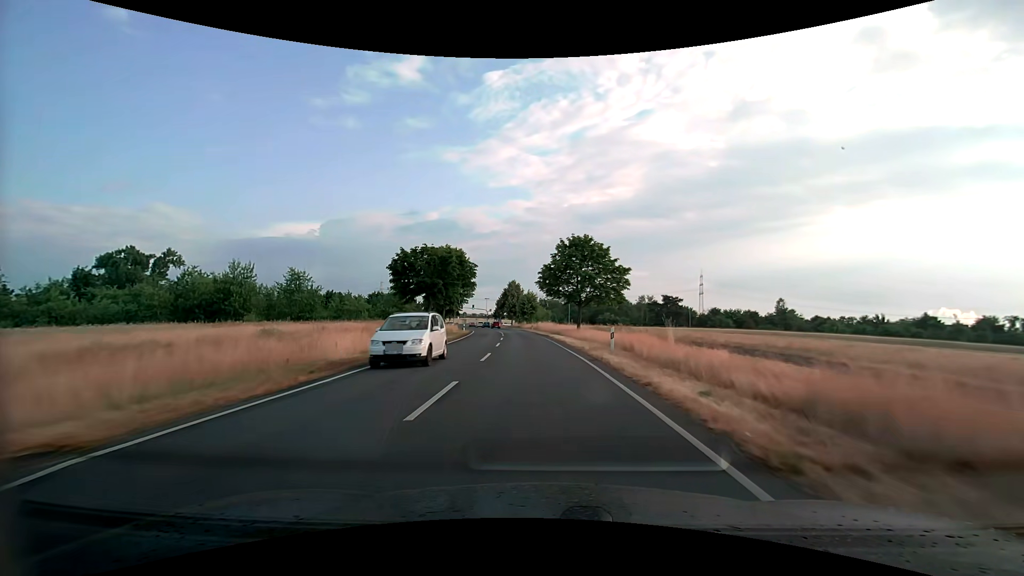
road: secondary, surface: asphalt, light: Day
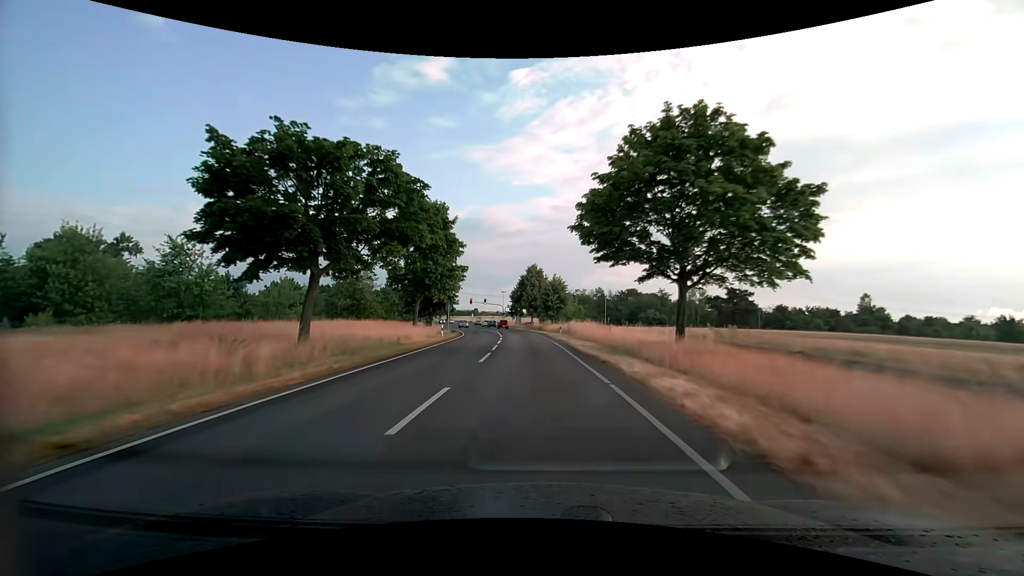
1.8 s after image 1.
(-0.6, +29.7) m; -3°
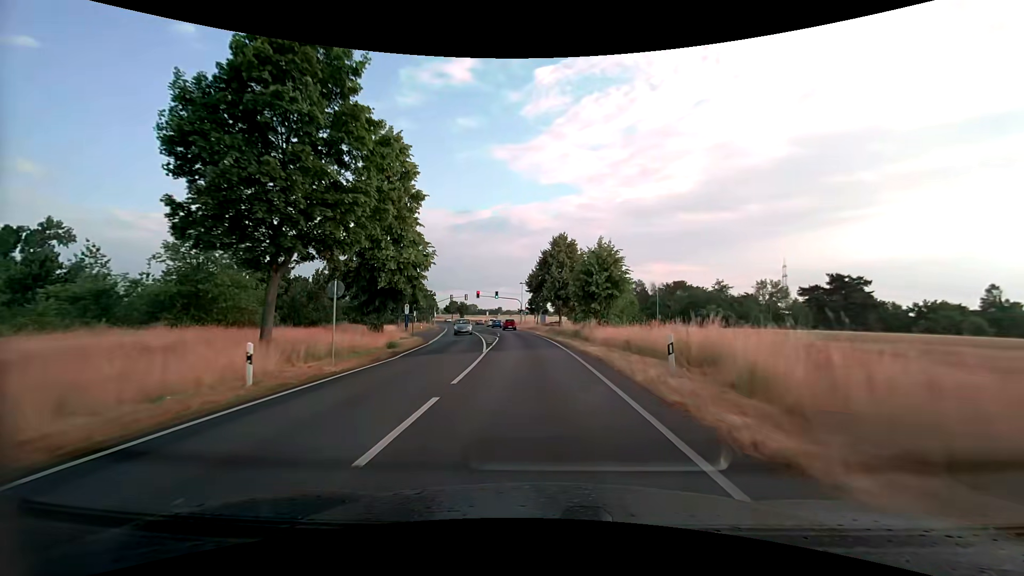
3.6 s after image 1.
(-0.7, +29.3) m; -3°
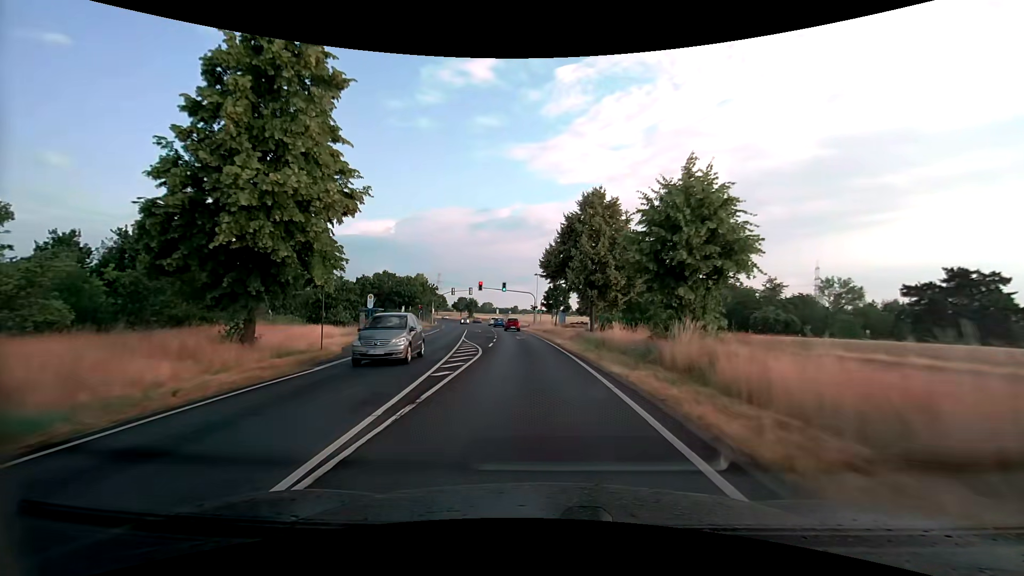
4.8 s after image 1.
(-0.4, +18.8) m; -2°
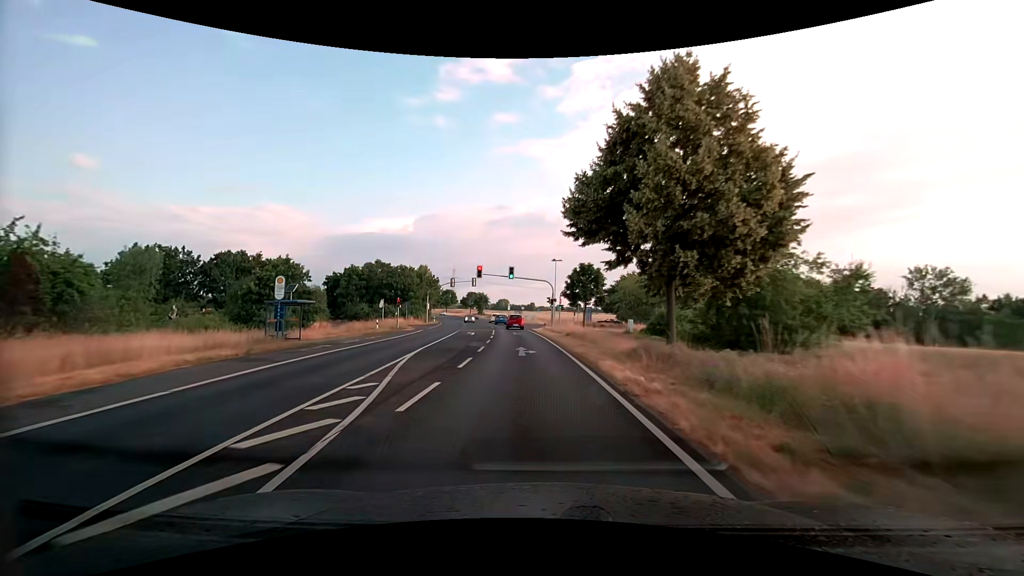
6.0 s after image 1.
(-0.3, +17.7) m; -2°
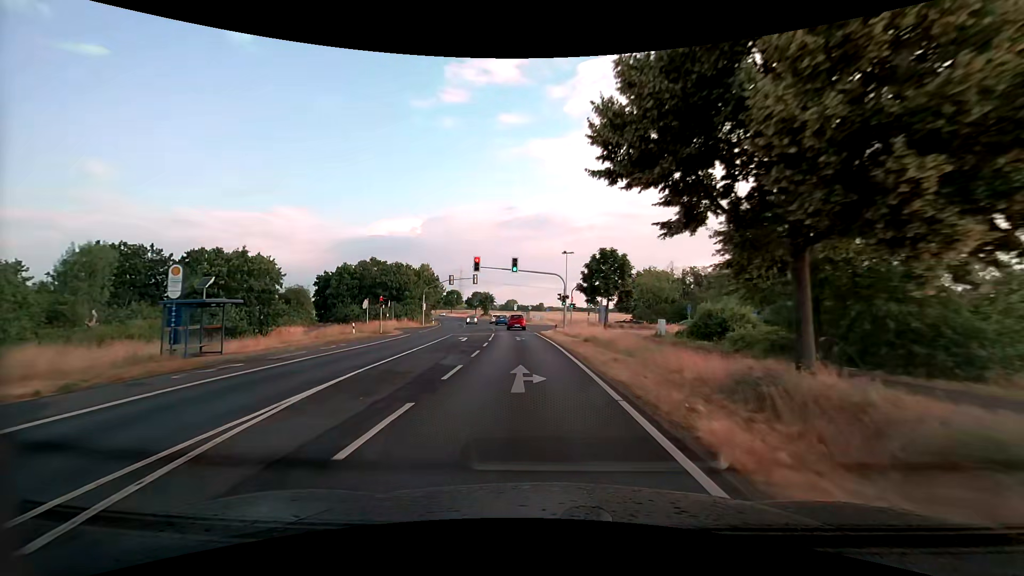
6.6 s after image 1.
(-0.1, +8.2) m; -1°
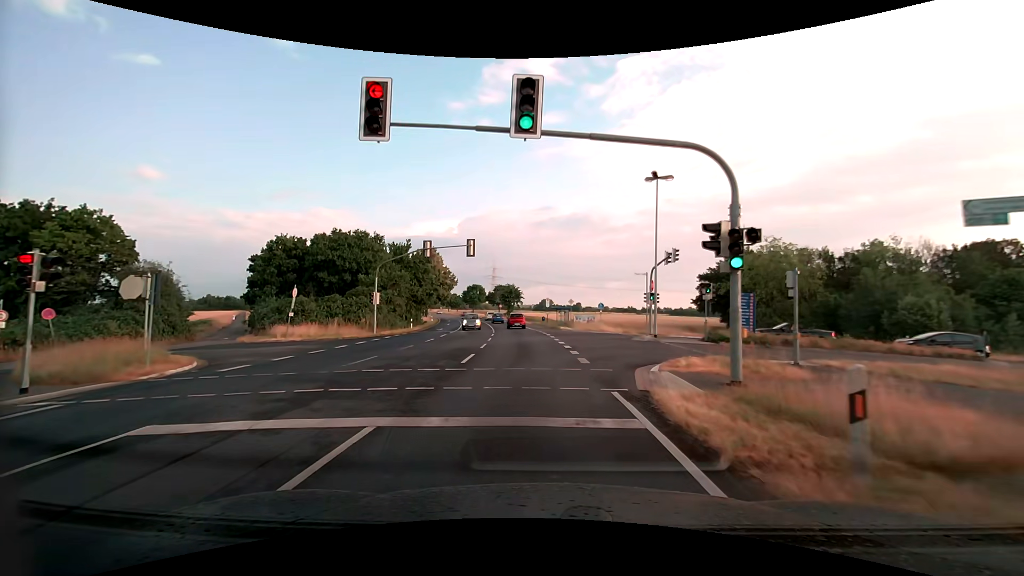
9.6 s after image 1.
(-1.4, +32.1) m; -4°
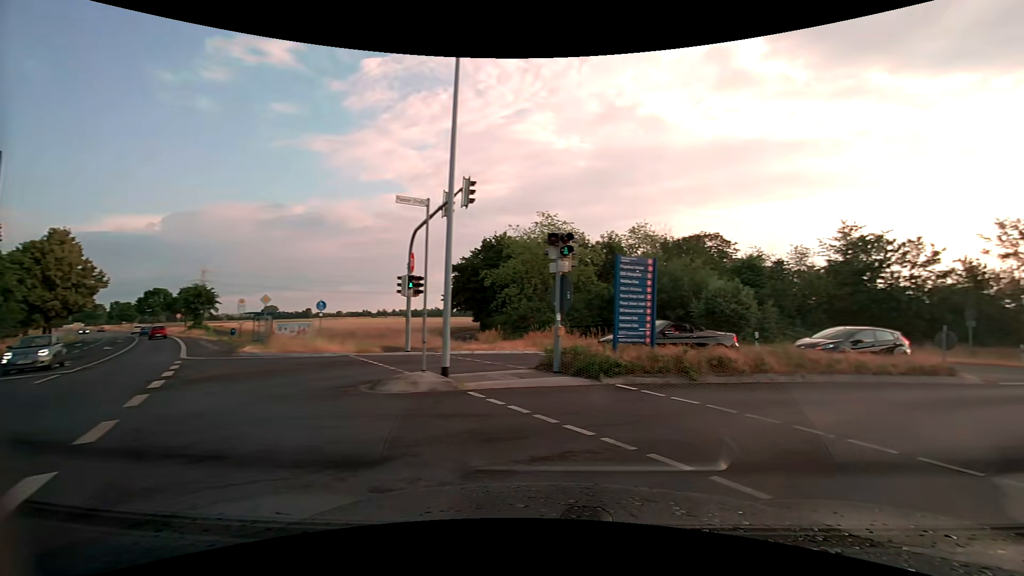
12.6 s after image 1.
(+1.7, +17.7) m; +29°
(+4, +9) (+12, +15) (+21, +20) (+30, +24) (+39, +28) (+48, +31) (+58, +35) (+67, +38) (+77, +41) (+86, +44) m
